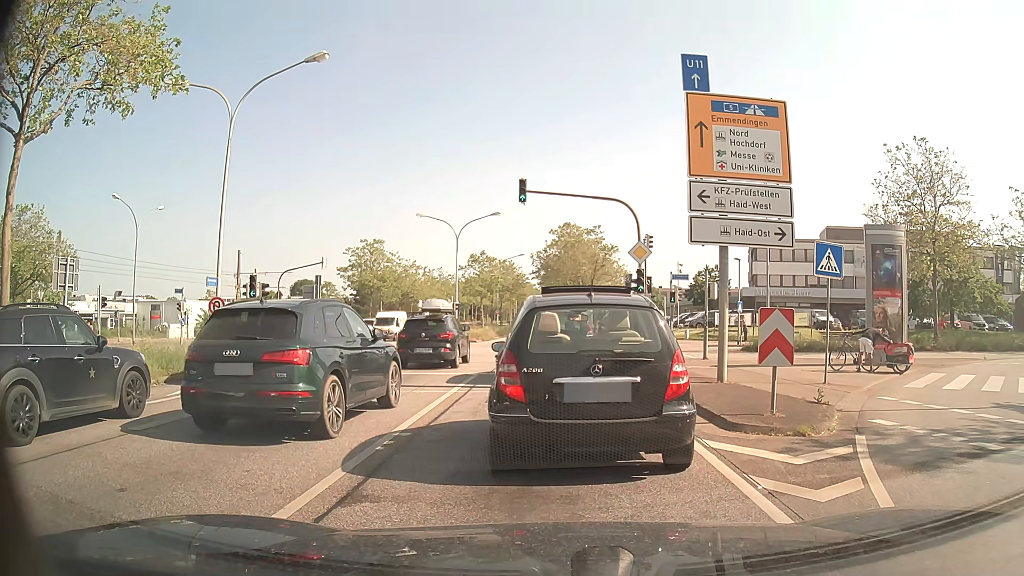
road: primary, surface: asphalt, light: Day
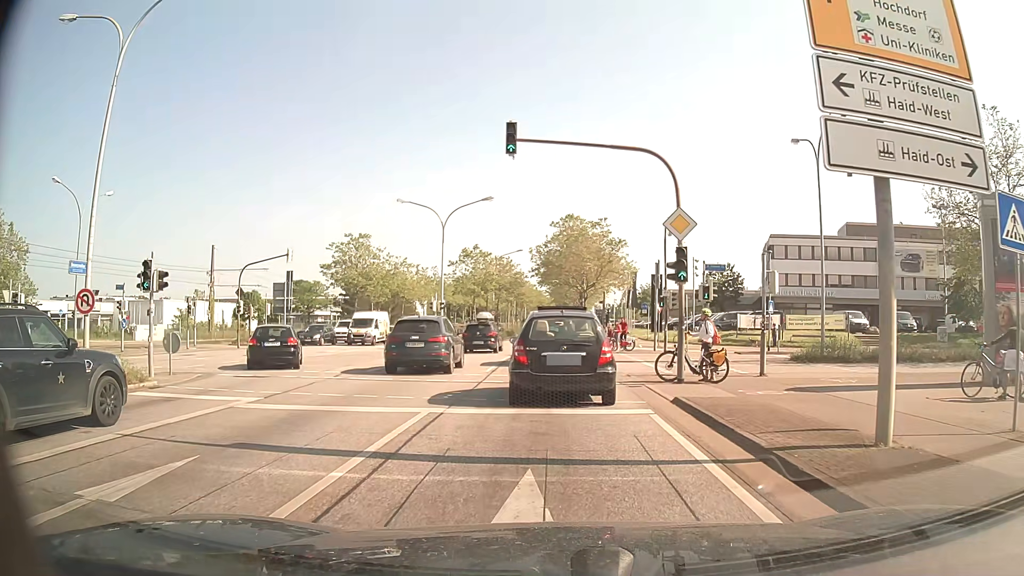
(+0.3, +7.6) m; +2°
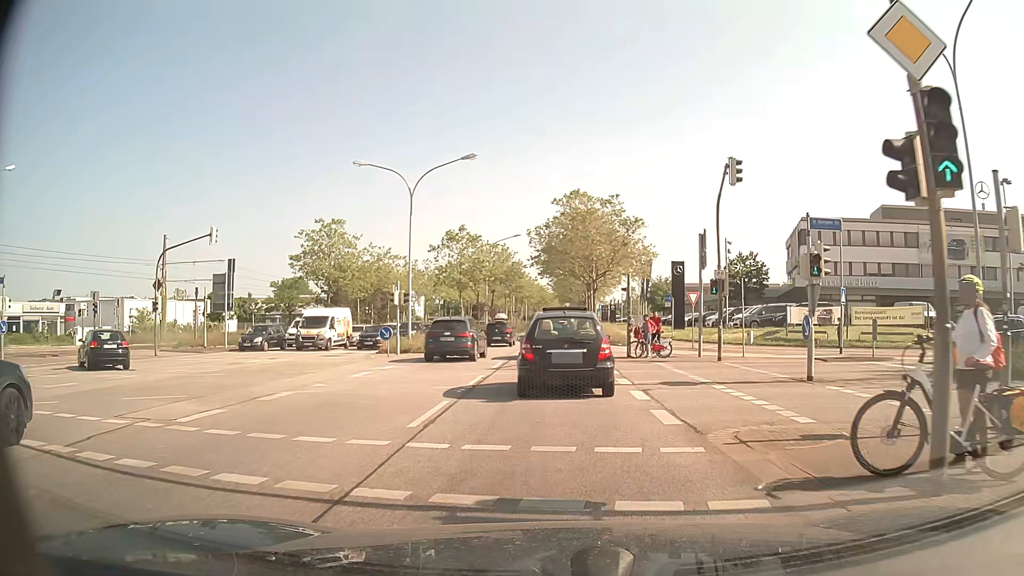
(-0.1, +11.2) m; 0°
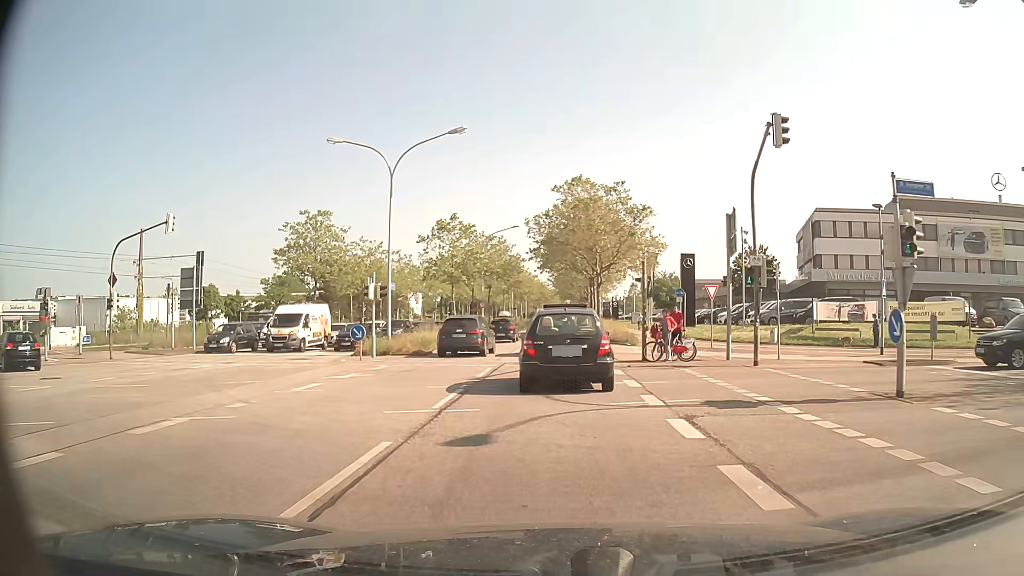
(0.0, +4.4) m; 0°
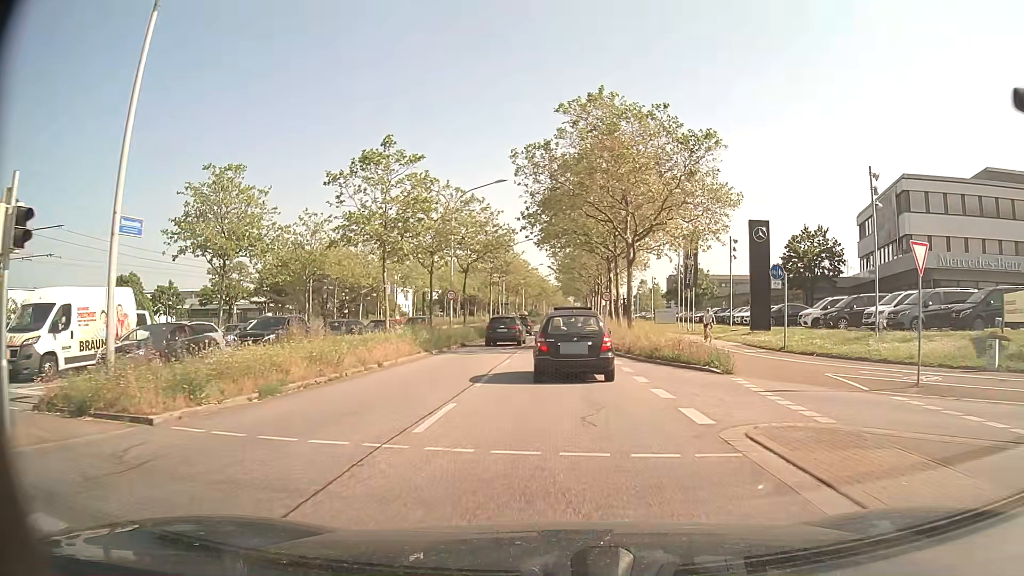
(-0.1, +19.9) m; 0°
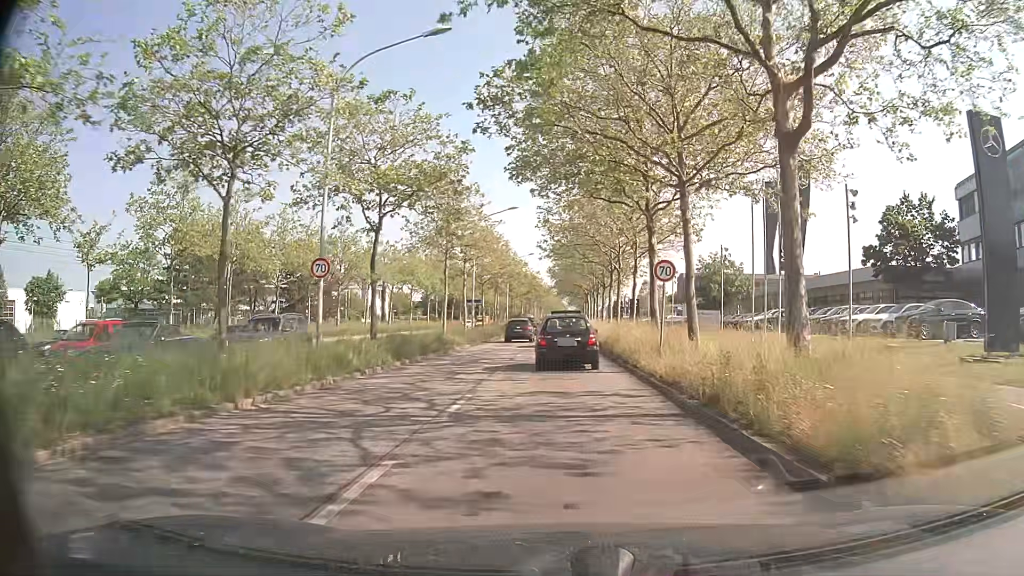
(+0.2, +22.8) m; +1°
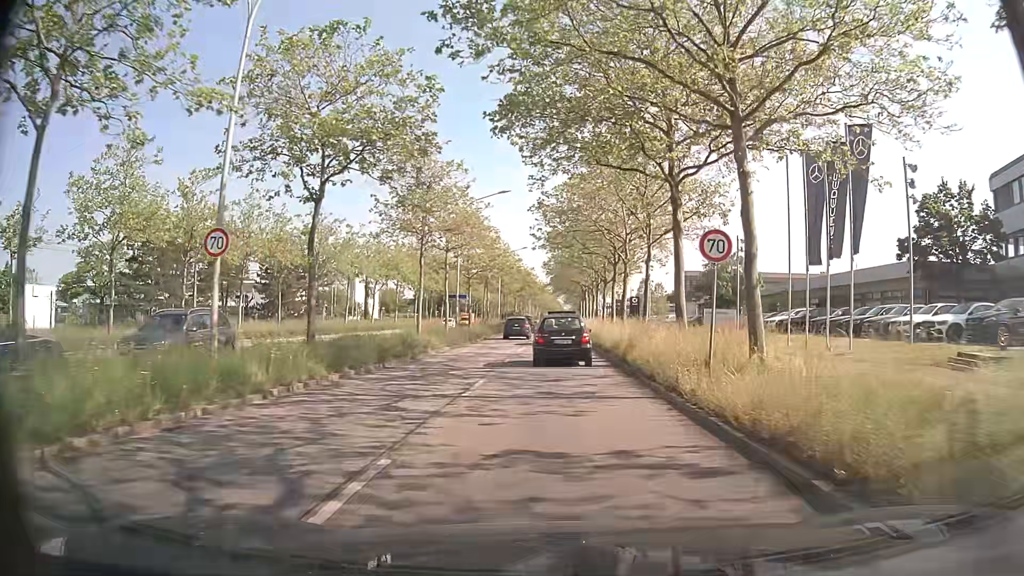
(0.0, +6.0) m; +1°
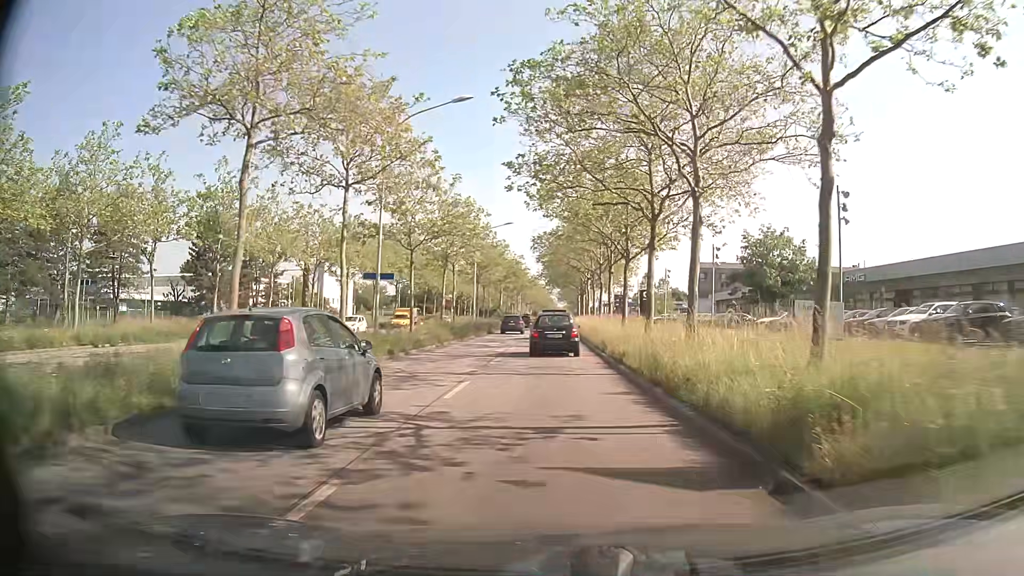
(+0.1, +19.1) m; +1°
(0, +10) (0, +20) (0, +30) (0, +40) (0, +50) (-1, +60) (-1, +70) (-1, +80) (-1, +90) (-1, +100) m
